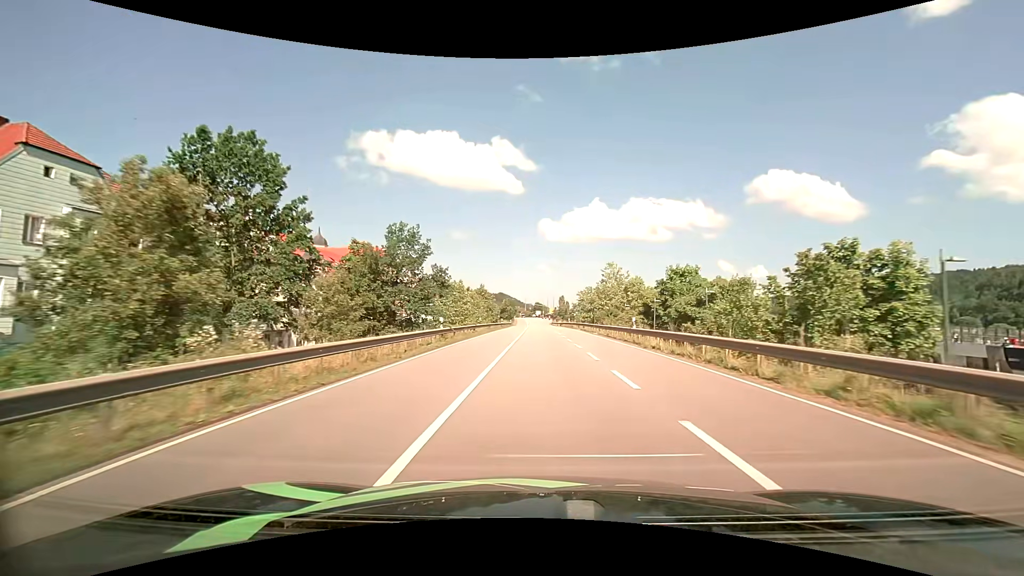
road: primary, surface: asphalt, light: Day
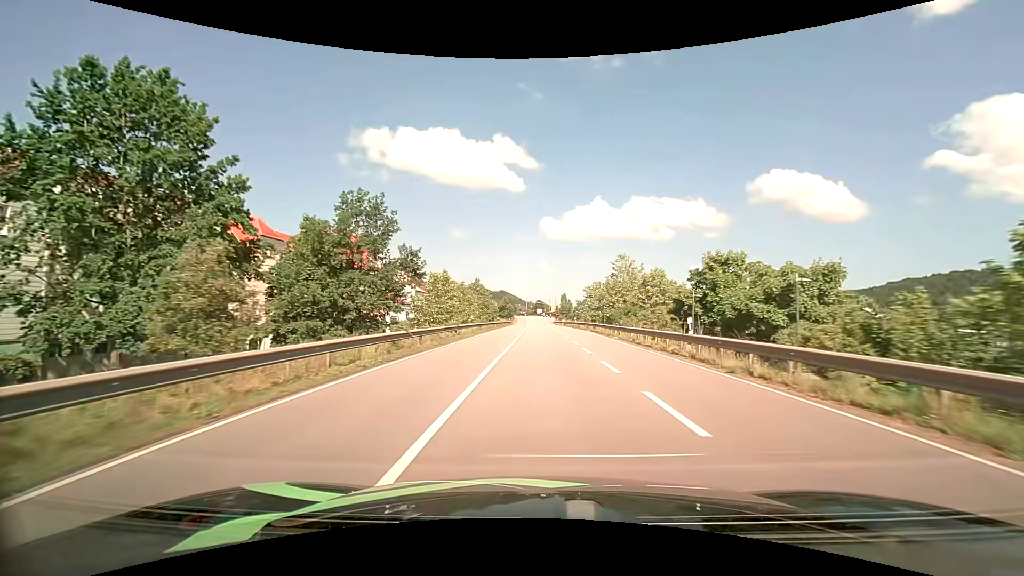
(0.0, +9.6) m; 0°
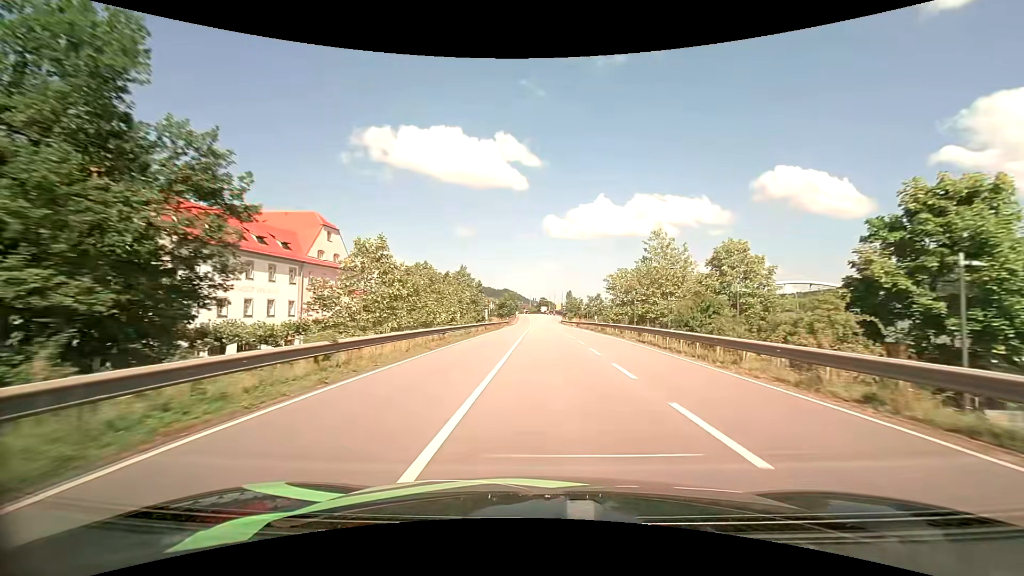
(-0.1, +19.1) m; 0°
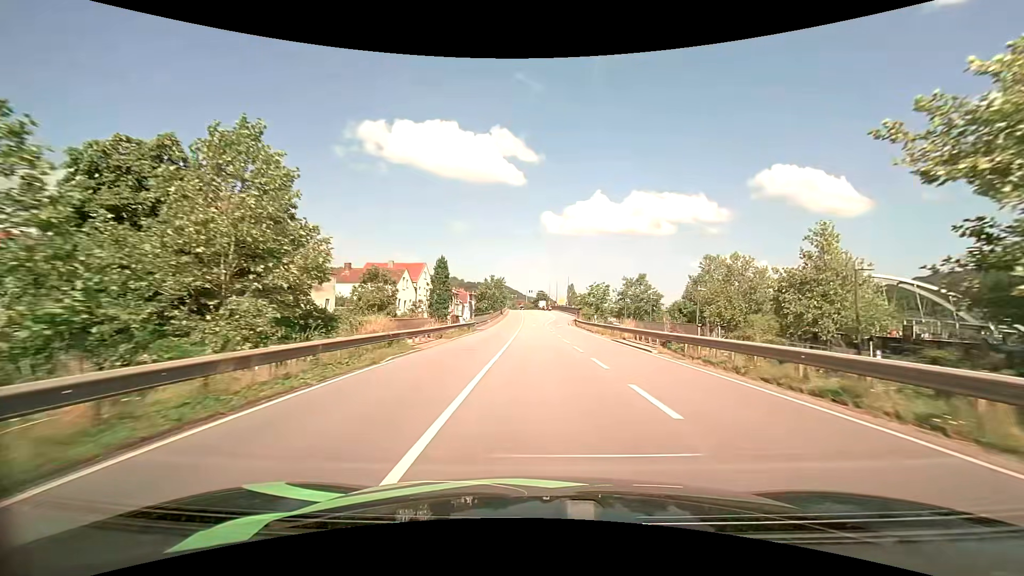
(+0.1, +45.7) m; 0°
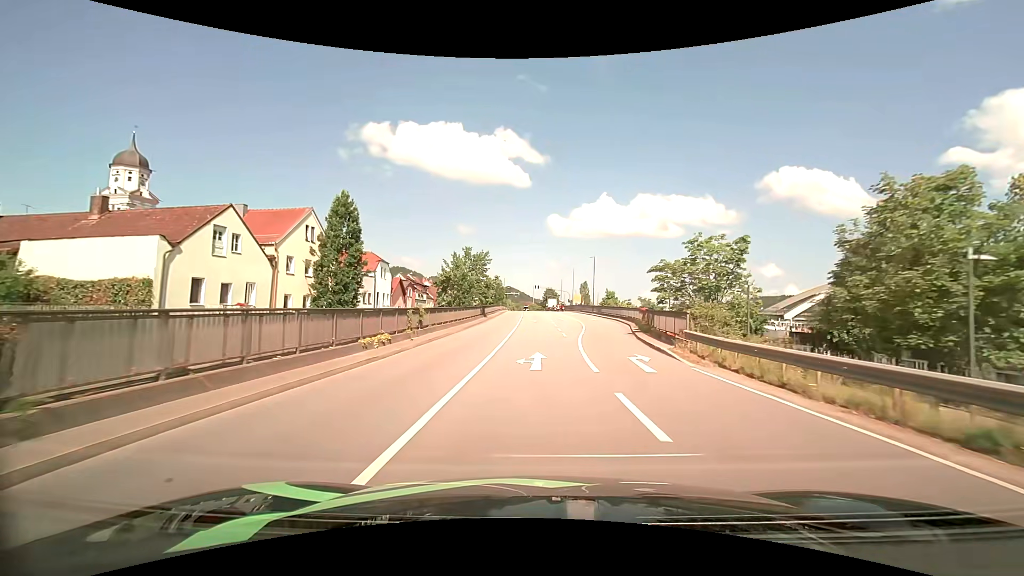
(-0.2, +42.9) m; -1°
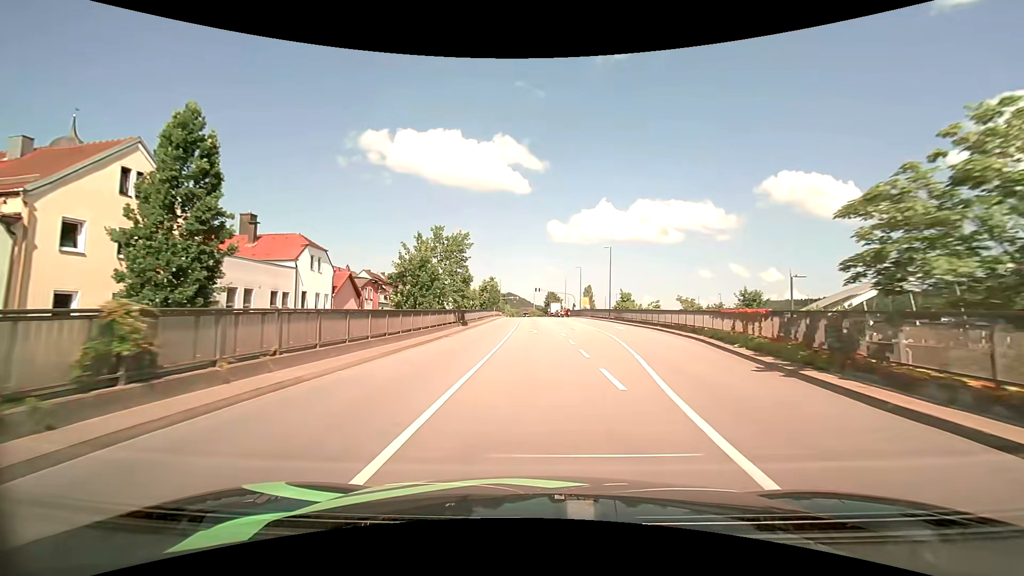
(0.0, +17.0) m; 0°
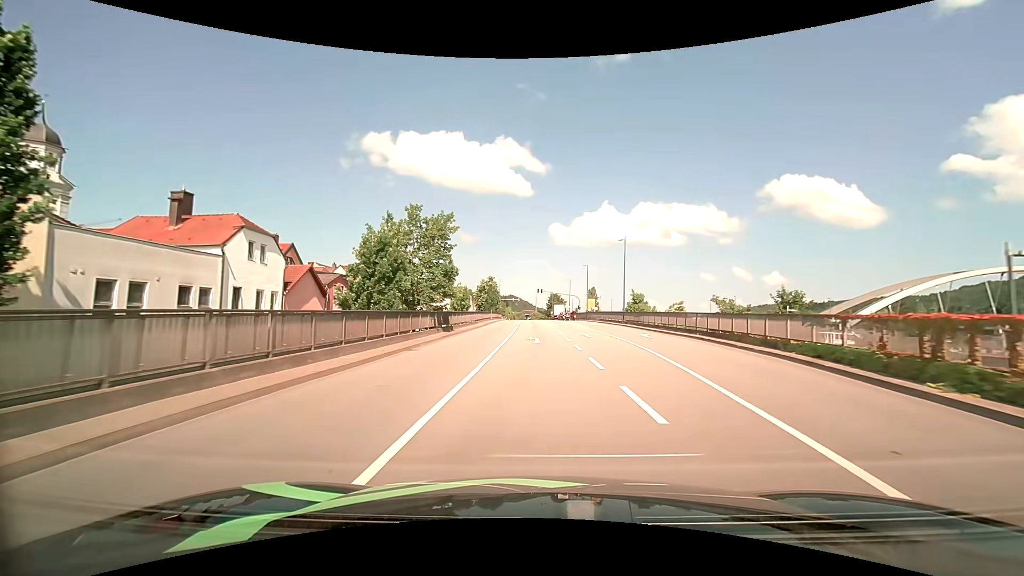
(-0.1, +8.4) m; 0°
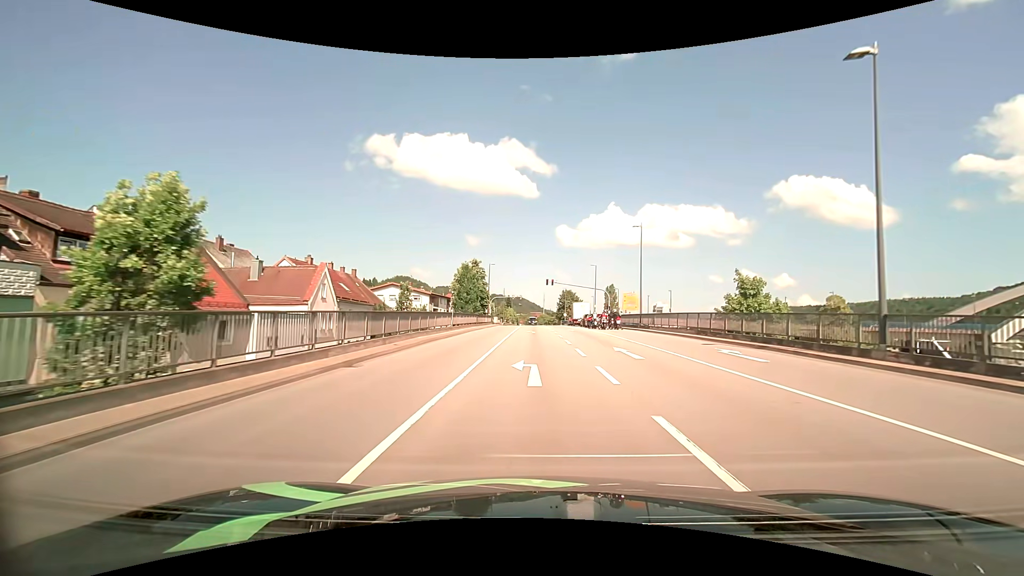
(-0.2, +38.4) m; -1°
(0, +10) (0, +20) (0, +30) (0, +40) (0, +50) (0, +60) (0, +70) (-1, +80) (-2, +90) (-7, +98) m
